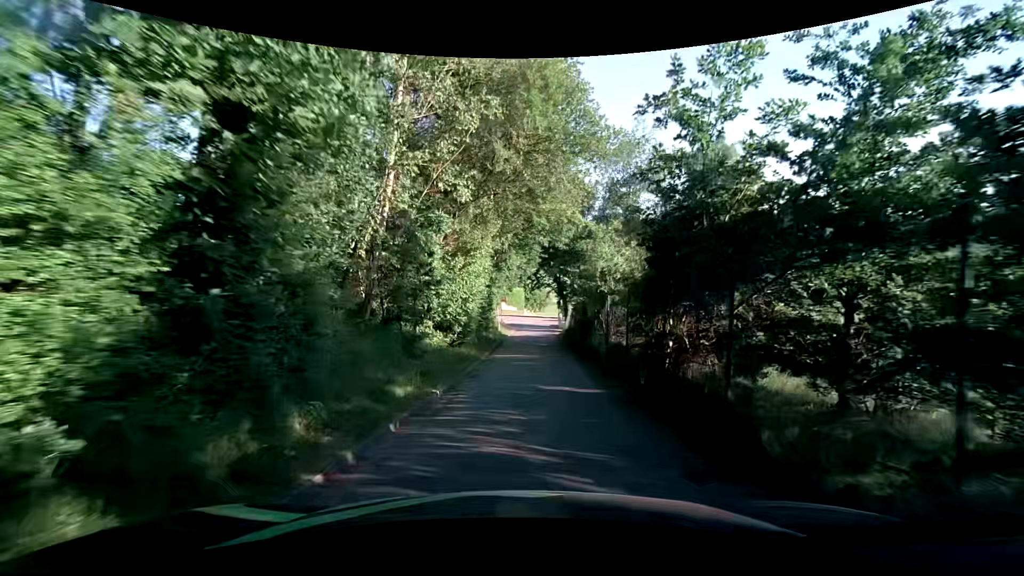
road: unclassified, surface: asphalt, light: Day
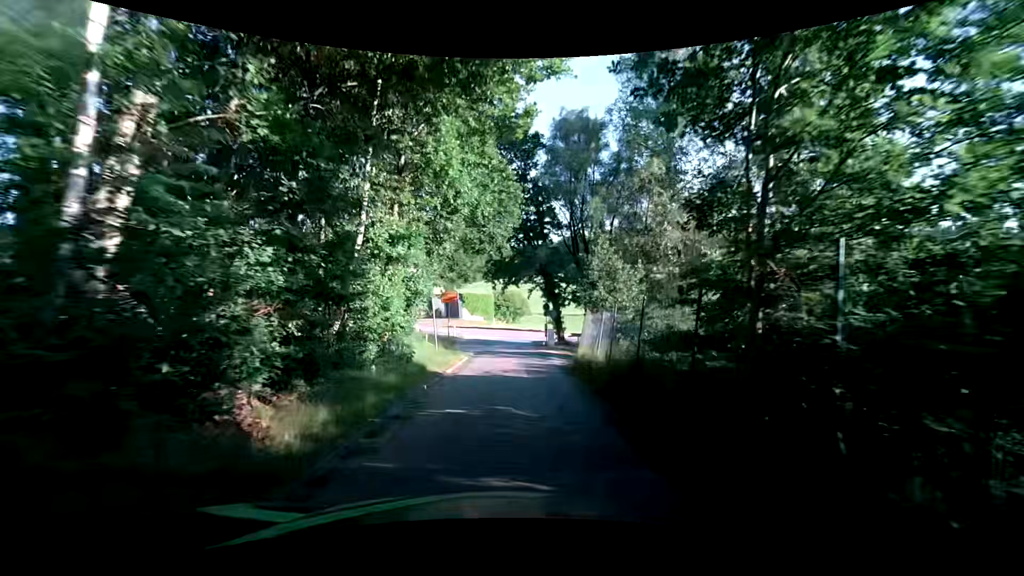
(+1.1, +22.2) m; +4°
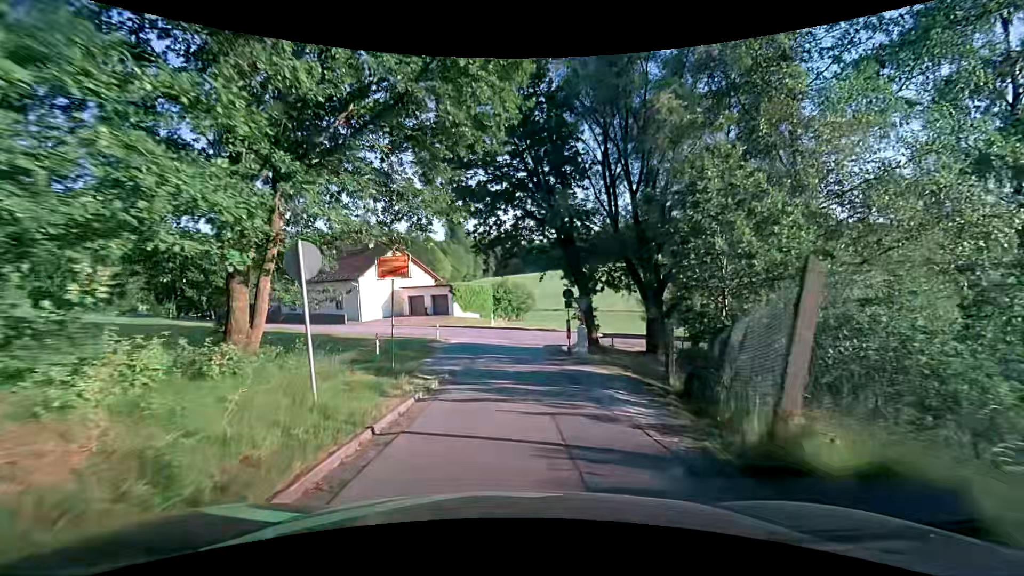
(+0.1, +13.3) m; 0°
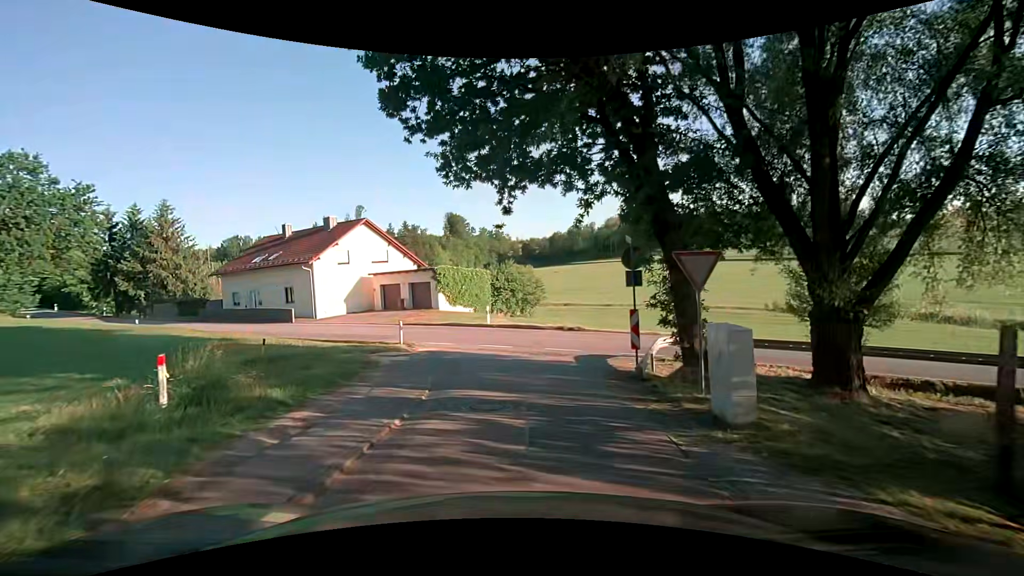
(0.0, +12.9) m; 0°
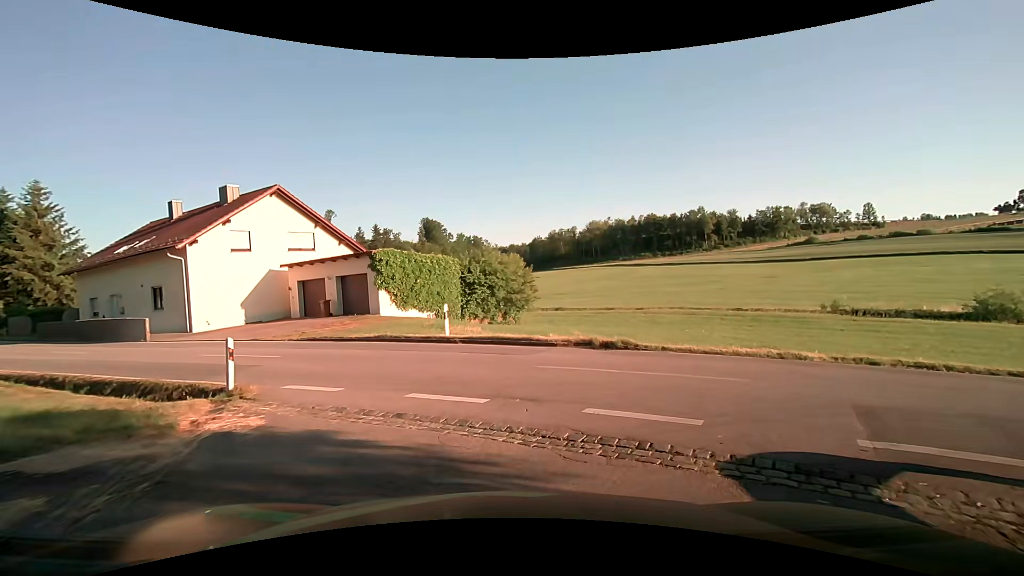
(0.0, +12.6) m; +1°
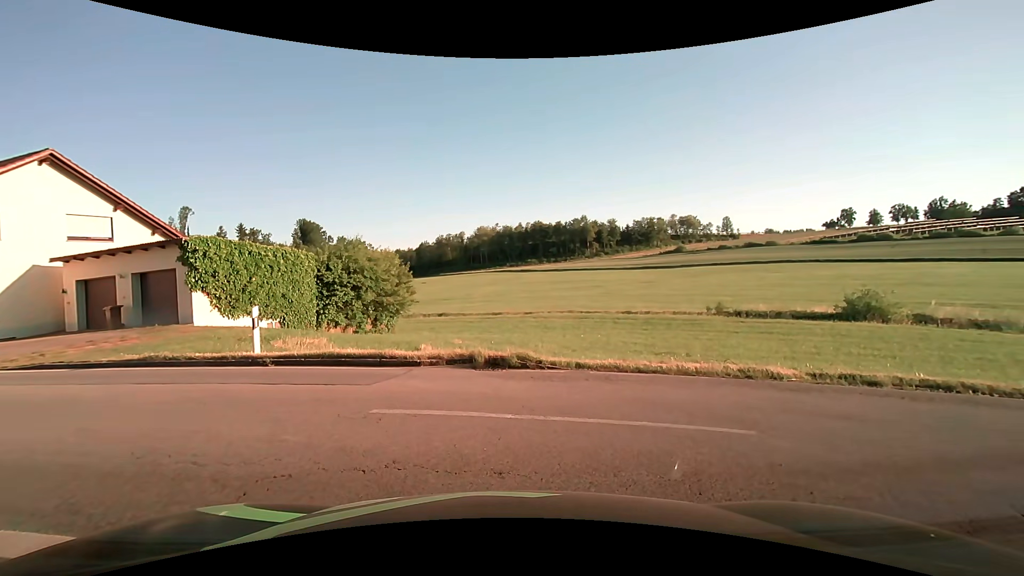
(+0.4, +4.2) m; +10°
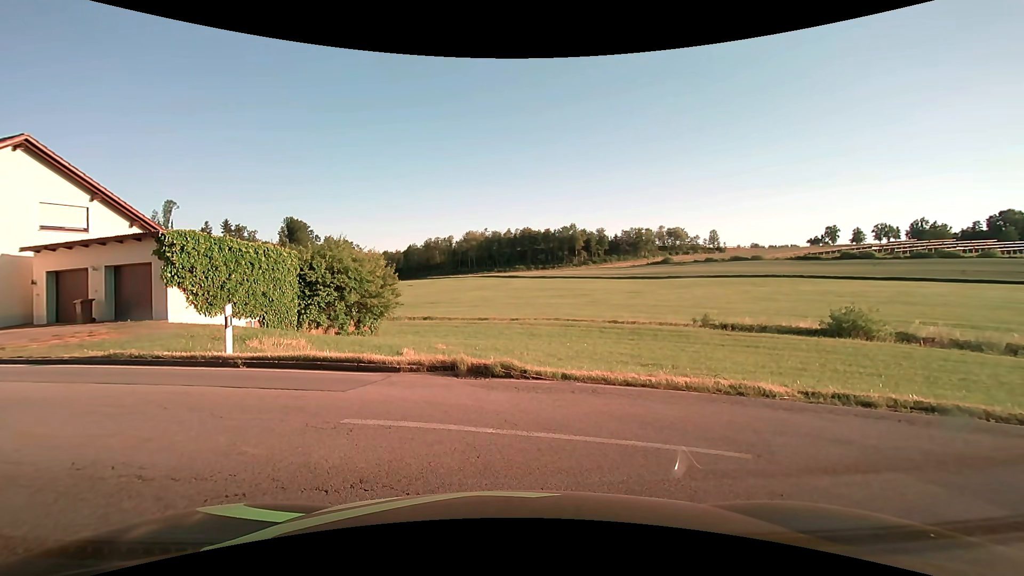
(0.0, +0.4) m; 0°
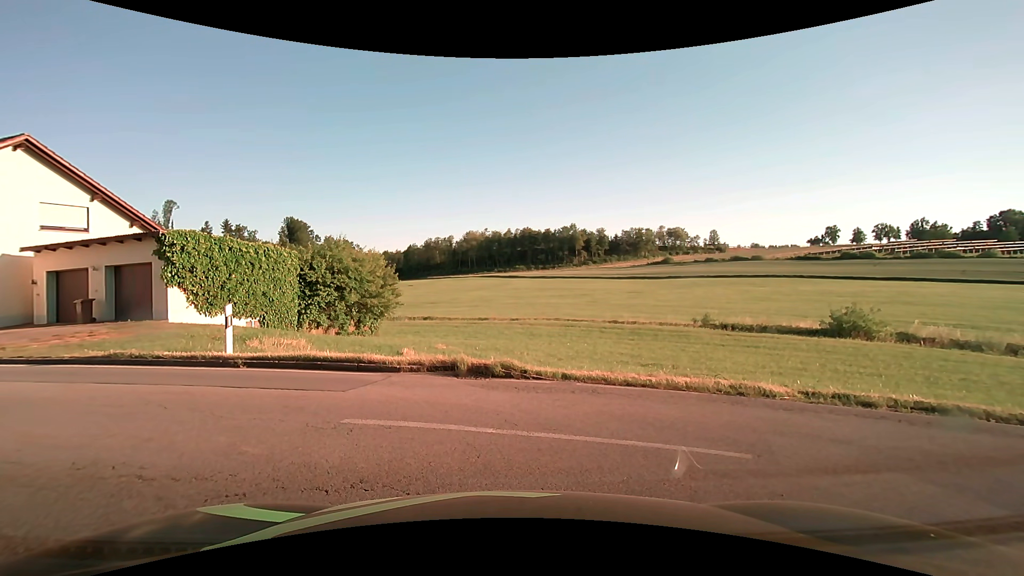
(0.0, 0.0) m; 0°
